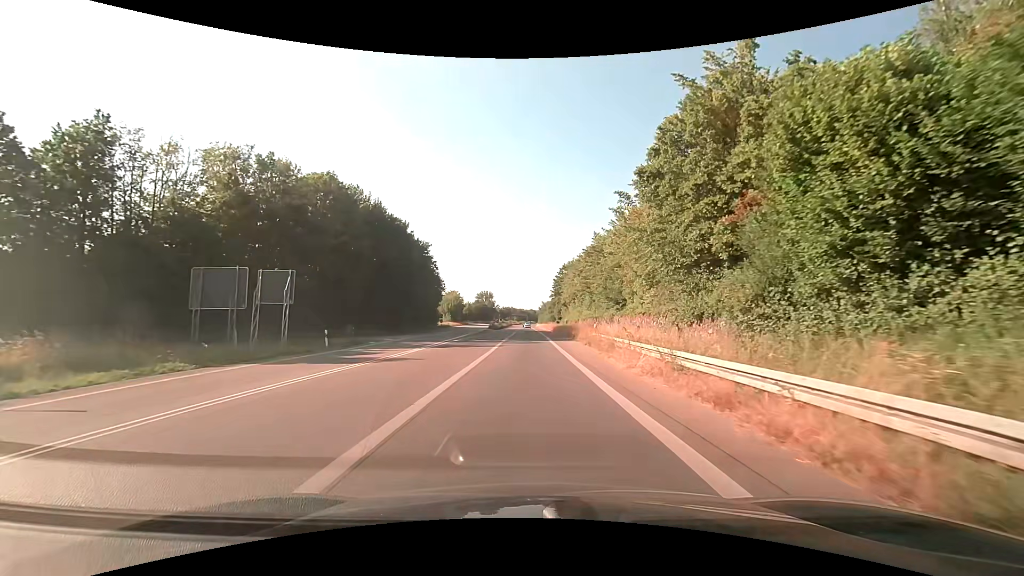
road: trunk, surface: asphalt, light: Day
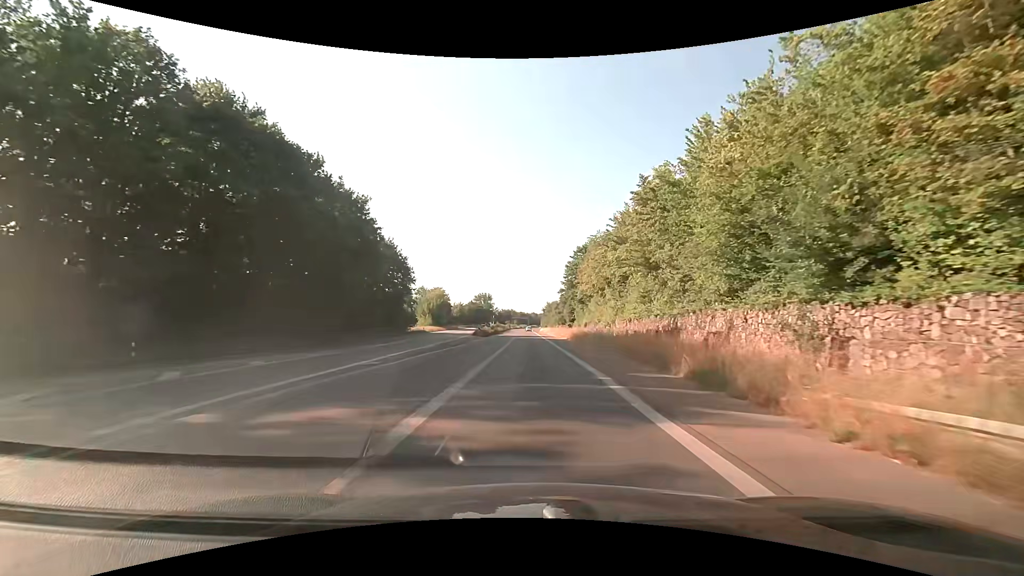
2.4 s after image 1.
(0.0, +31.1) m; -1°
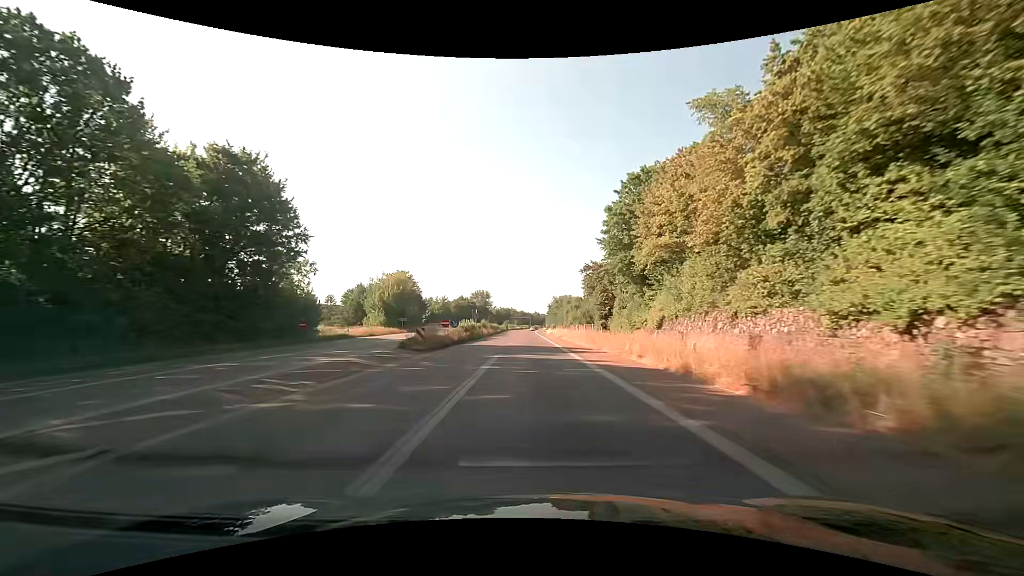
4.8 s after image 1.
(+0.2, +40.1) m; +1°
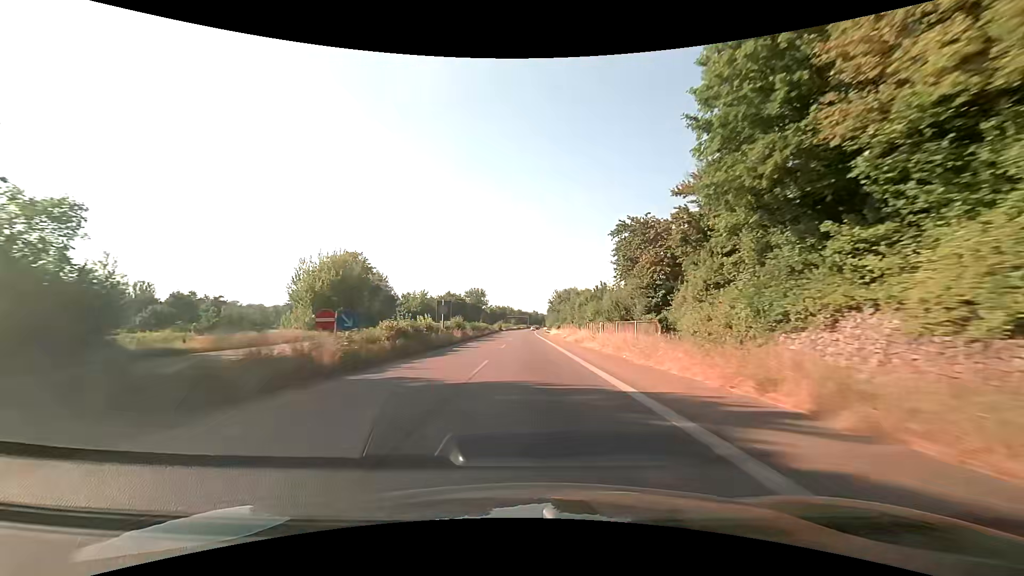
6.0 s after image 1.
(0.0, +24.9) m; 0°
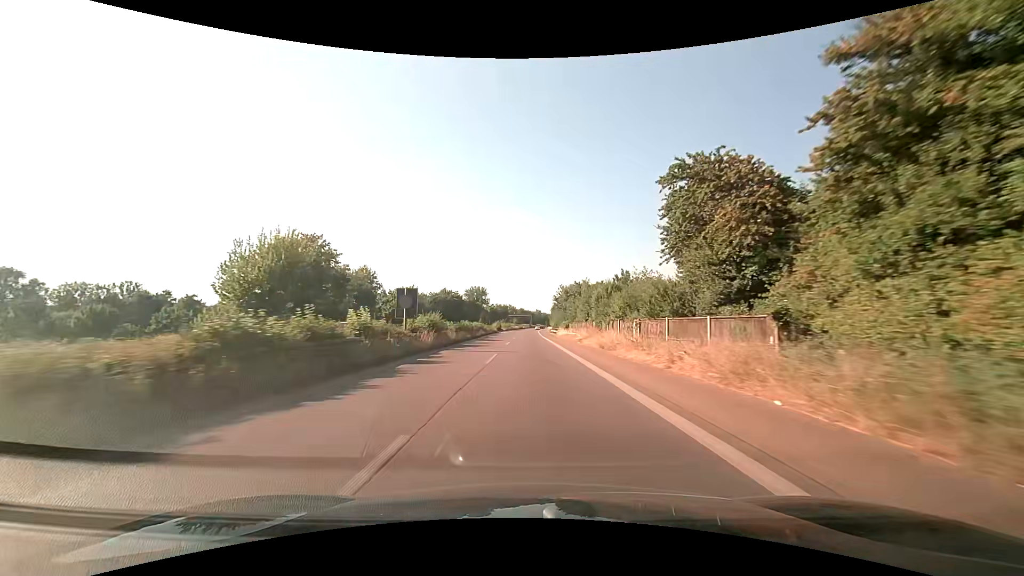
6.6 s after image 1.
(0.0, +13.7) m; 0°
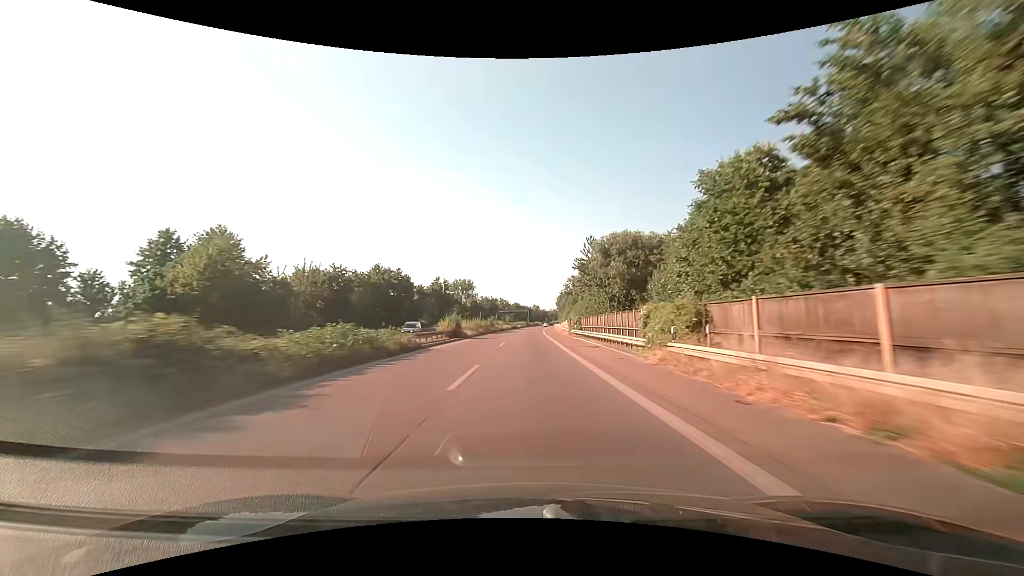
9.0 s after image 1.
(+0.1, +63.1) m; +1°
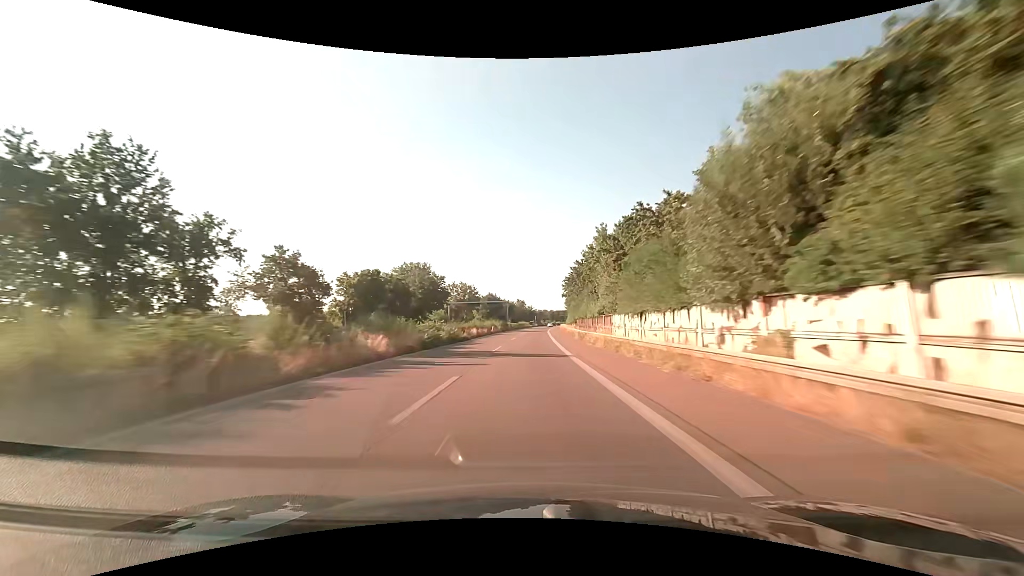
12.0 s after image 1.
(+0.8, +94.4) m; +1°
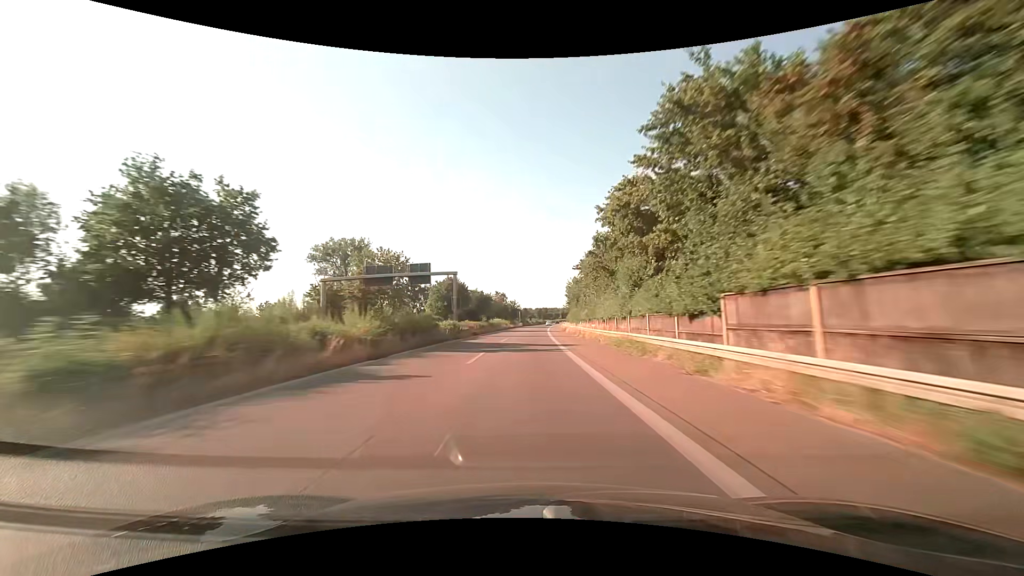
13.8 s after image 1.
(+1.3, +63.3) m; +2°
(0, +10) (0, +20) (0, +30) (0, +40) (+1, +50) (+1, +60) (+1, +70) (+2, +80) (+2, +90) (+3, +100) m
